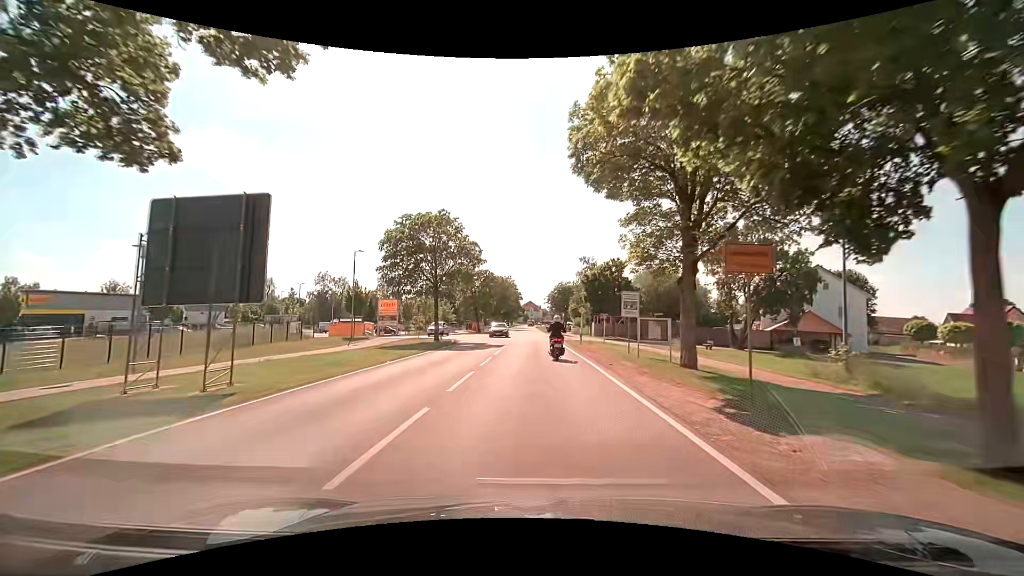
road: tertiary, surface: asphalt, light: Day
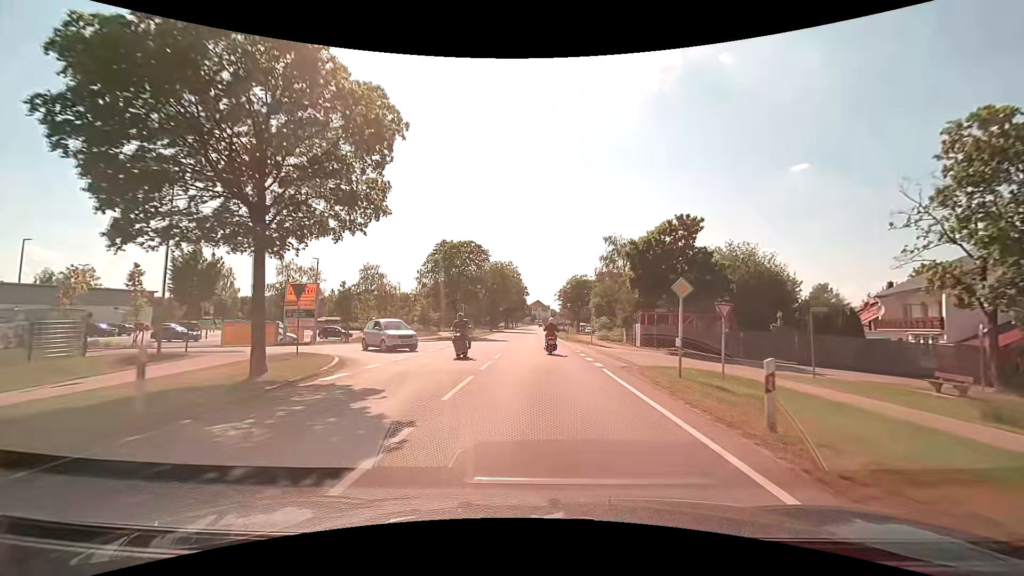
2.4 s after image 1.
(-0.1, +25.3) m; -1°
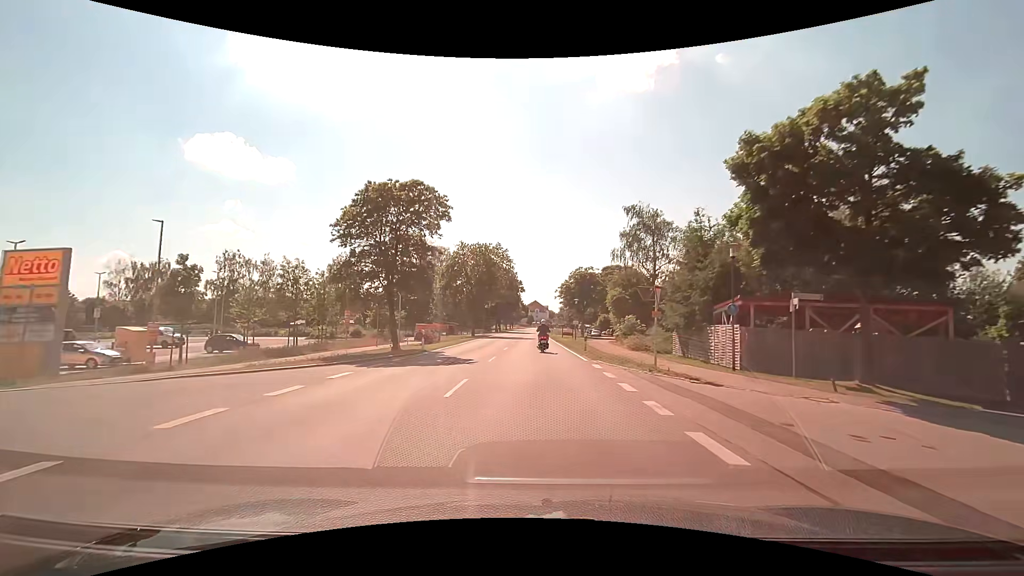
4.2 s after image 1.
(+0.2, +20.4) m; +1°
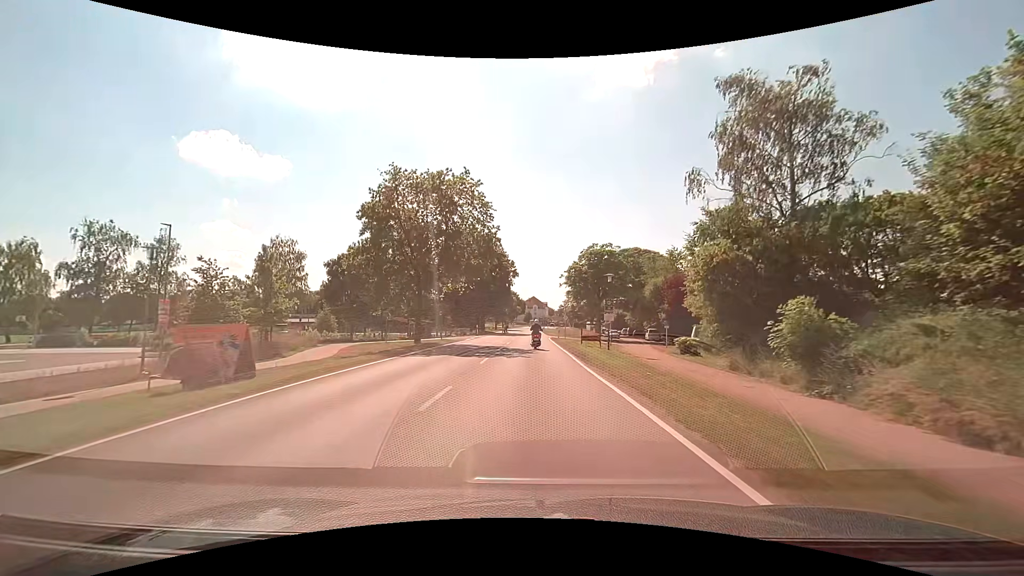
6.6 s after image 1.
(0.0, +28.6) m; +1°
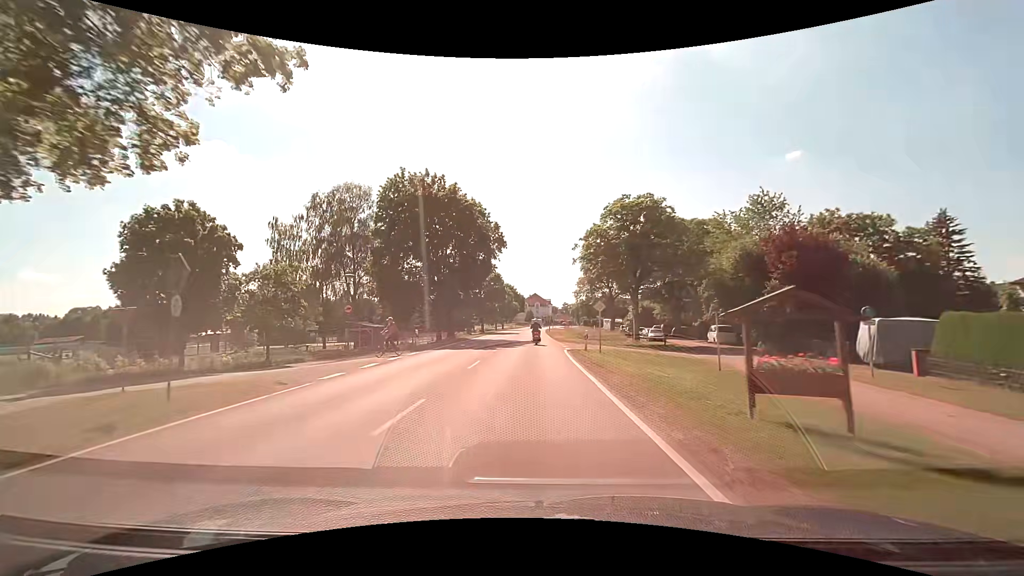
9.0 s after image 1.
(0.0, +28.5) m; -1°
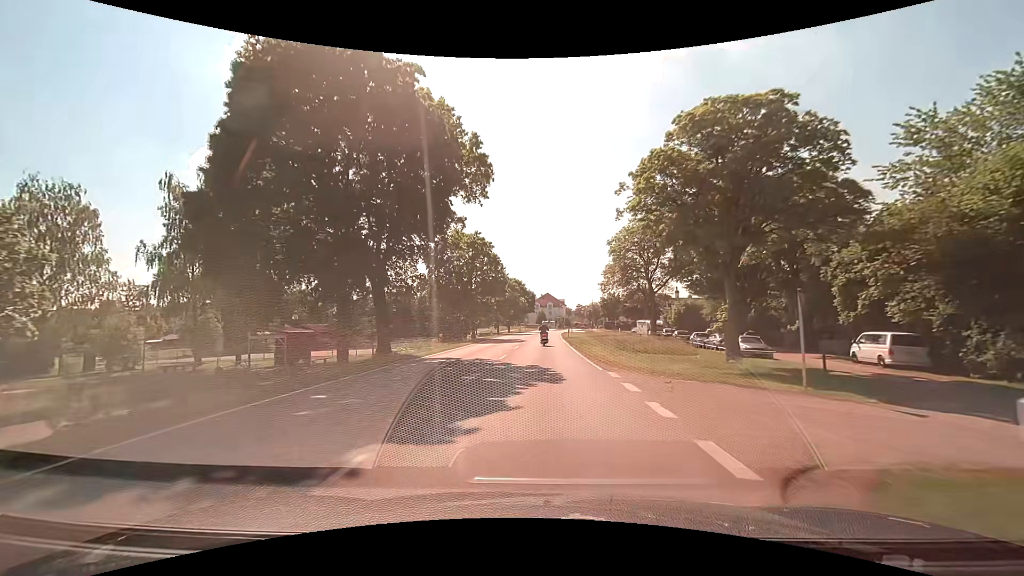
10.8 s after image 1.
(-0.1, +21.9) m; -1°
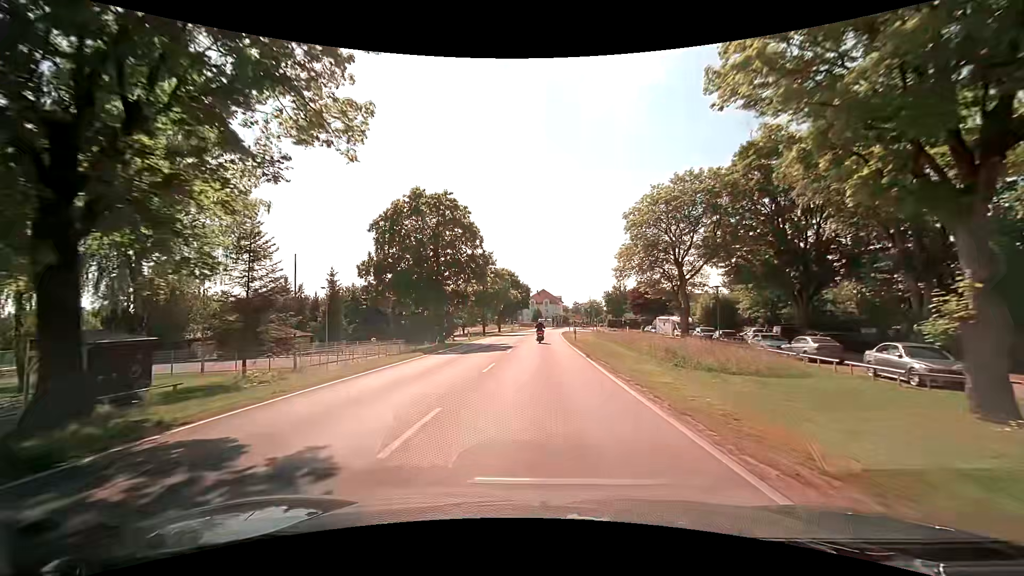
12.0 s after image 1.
(0.0, +15.3) m; +1°
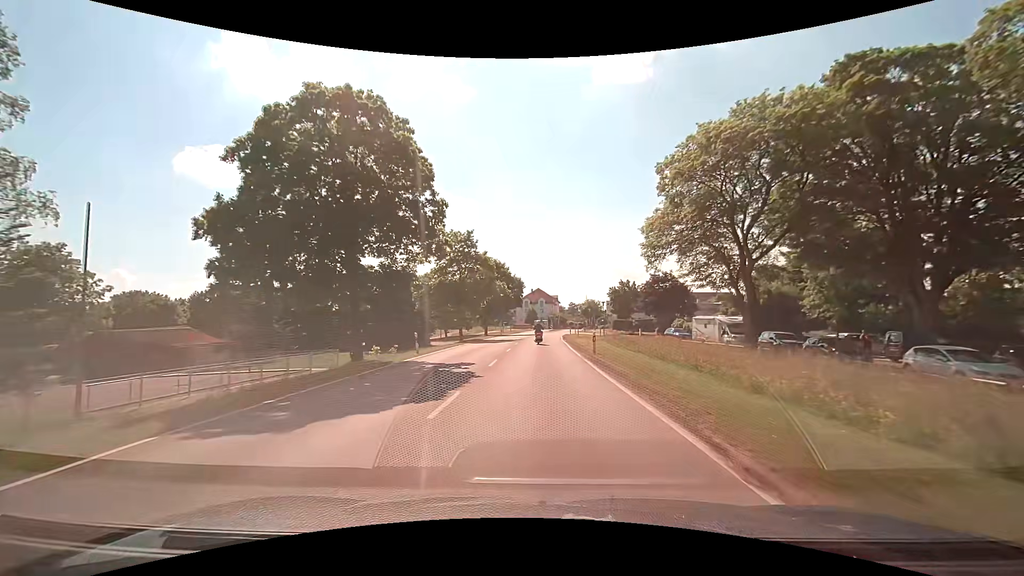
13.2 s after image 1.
(0.0, +16.0) m; +1°
(0, +10) (0, +20) (0, +30) (0, +40) (+1, +50) (+1, +60) (+1, +70) (+2, +80) (+3, +90) (+4, +100) m
